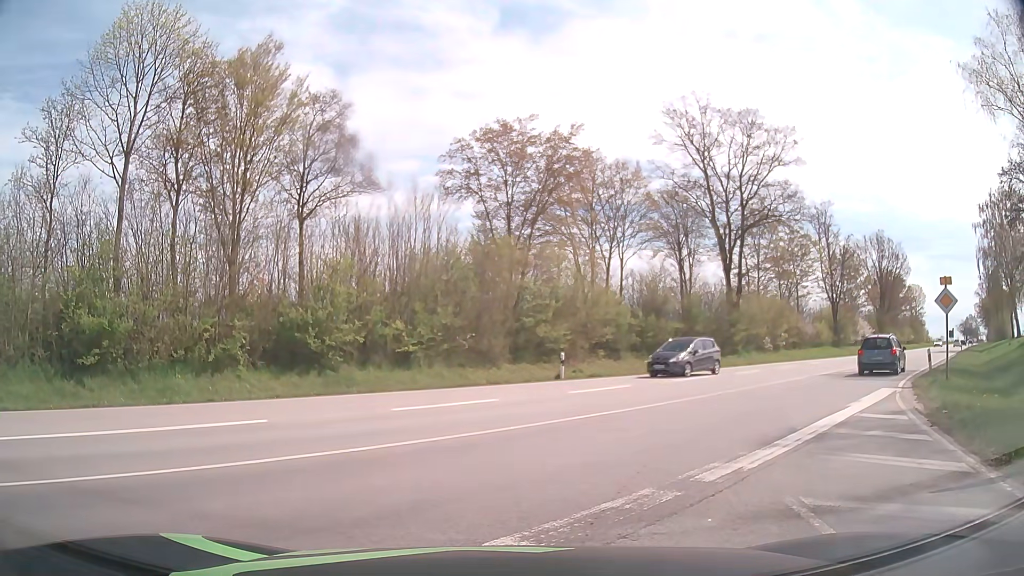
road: primary_link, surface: asphalt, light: Day
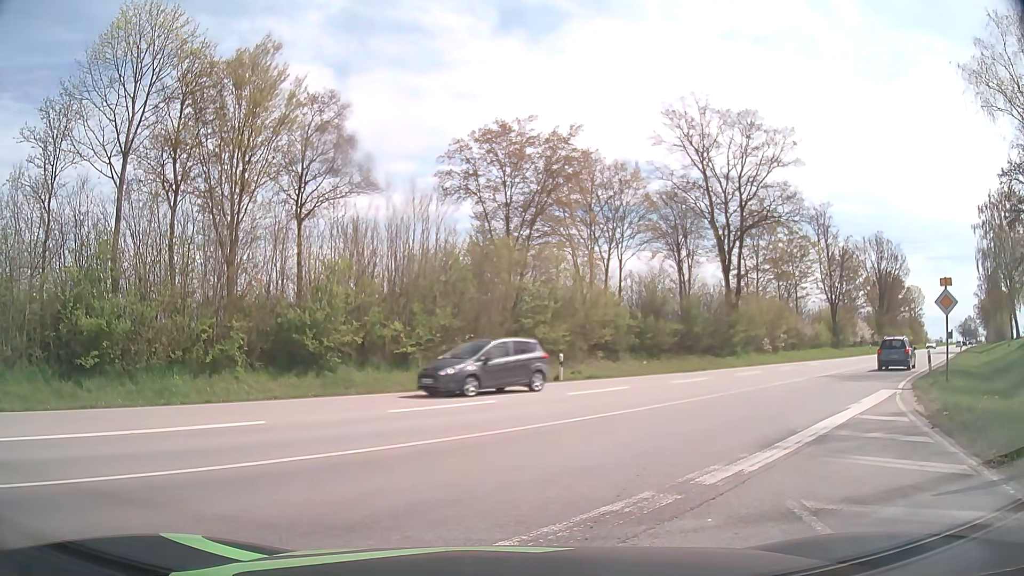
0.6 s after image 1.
(0.0, +0.1) m; 0°
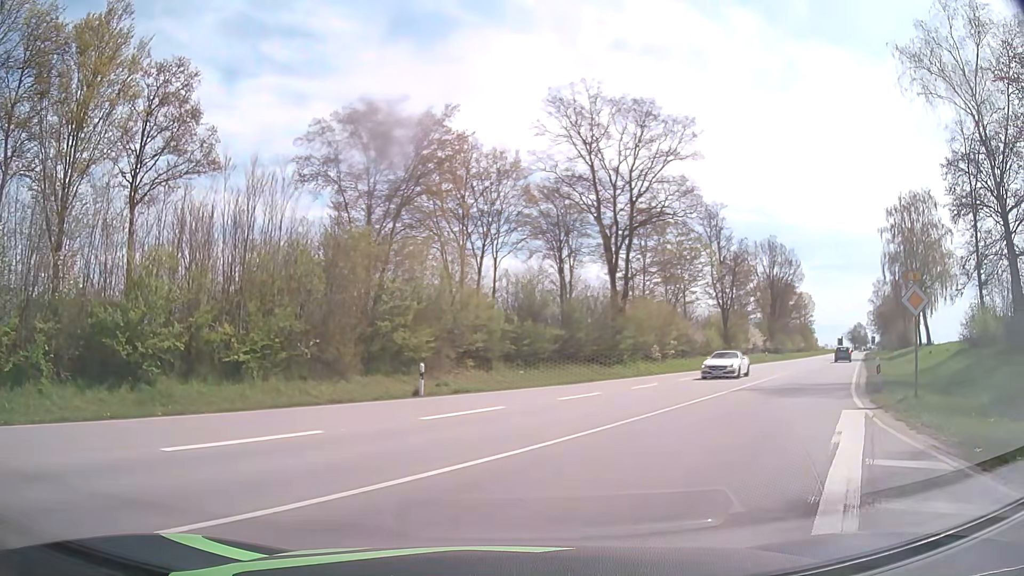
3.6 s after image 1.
(+0.6, +5.0) m; +13°
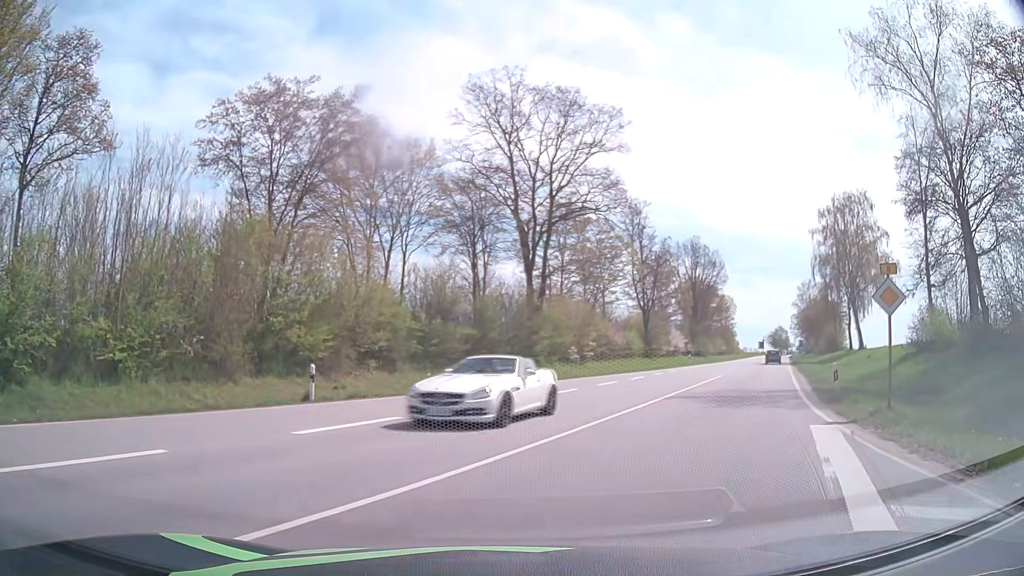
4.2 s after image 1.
(+0.1, +2.7) m; +8°
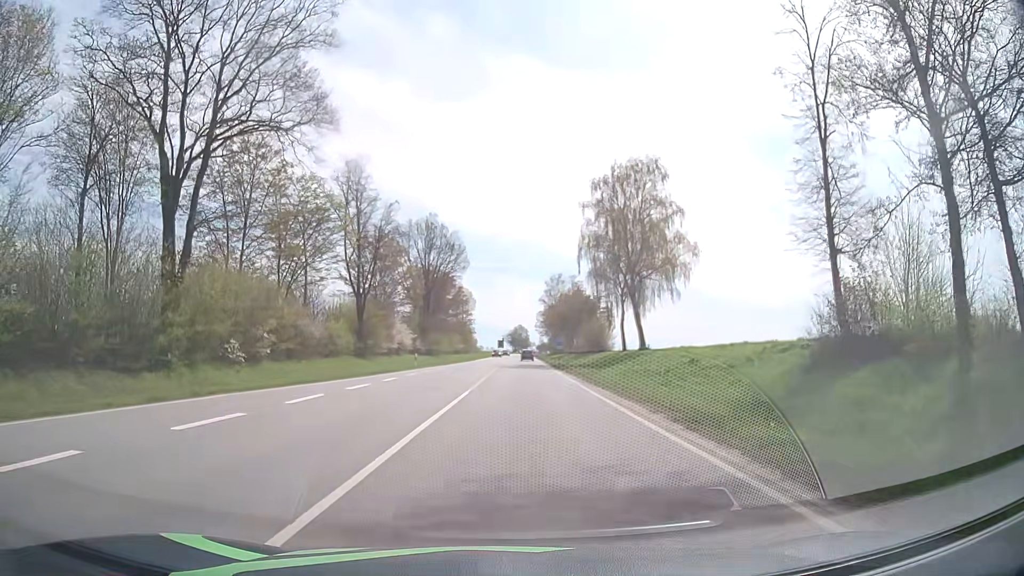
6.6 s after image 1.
(+4.2, +16.7) m; +22°
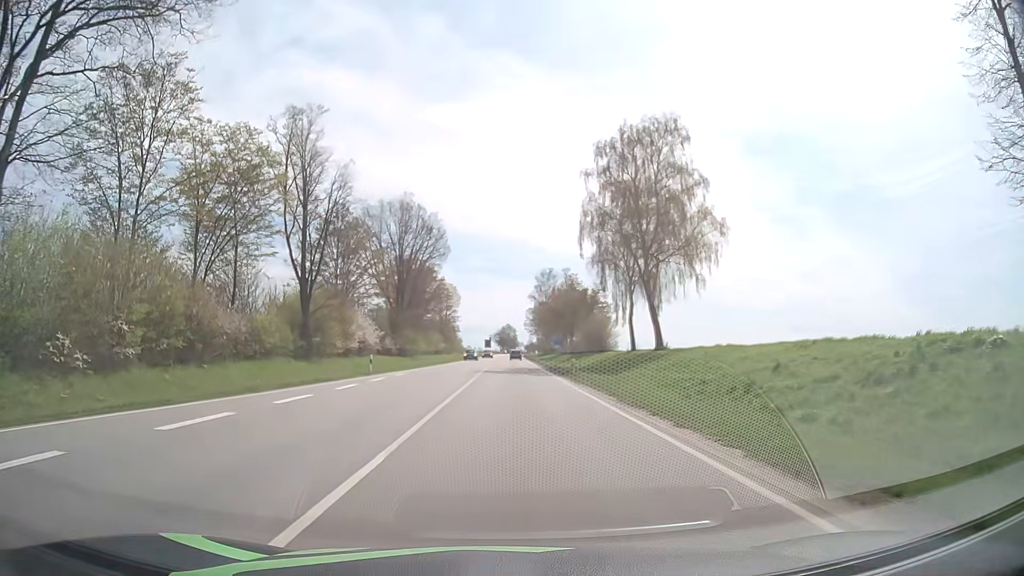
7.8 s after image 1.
(+0.1, +12.5) m; +1°
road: primary
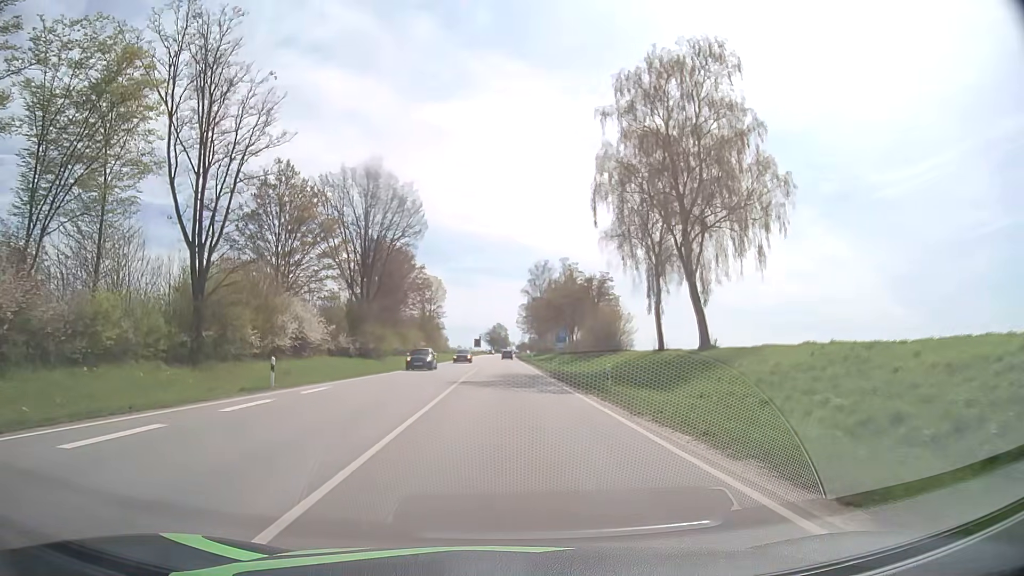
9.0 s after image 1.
(+0.1, +15.0) m; +1°
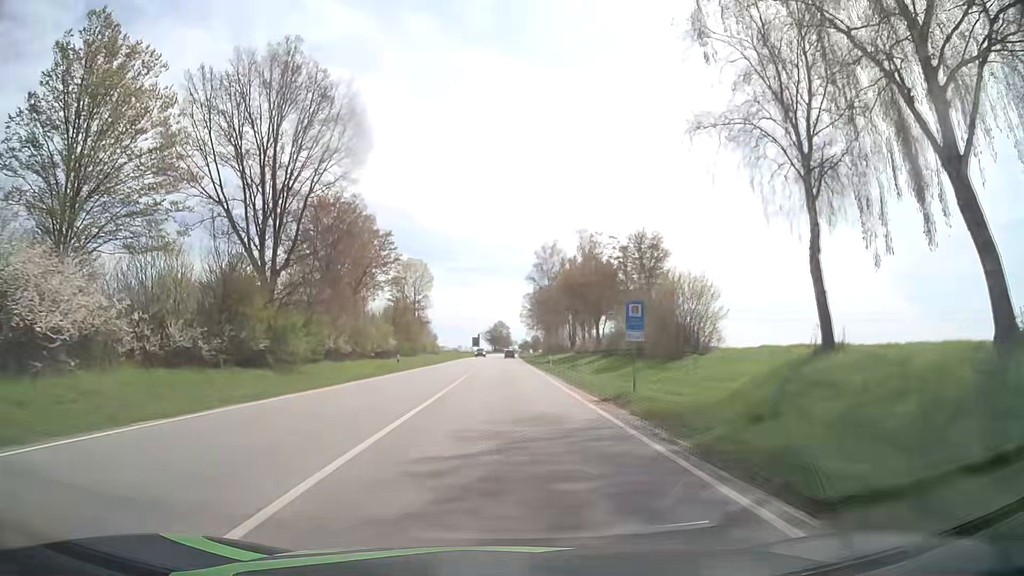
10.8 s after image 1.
(0.0, +26.4) m; 0°
(0, +10) (0, +20) (0, +30) (0, +40) (0, +50) (0, +60) (0, +70) (0, +80) (0, +90) (0, +100) m
